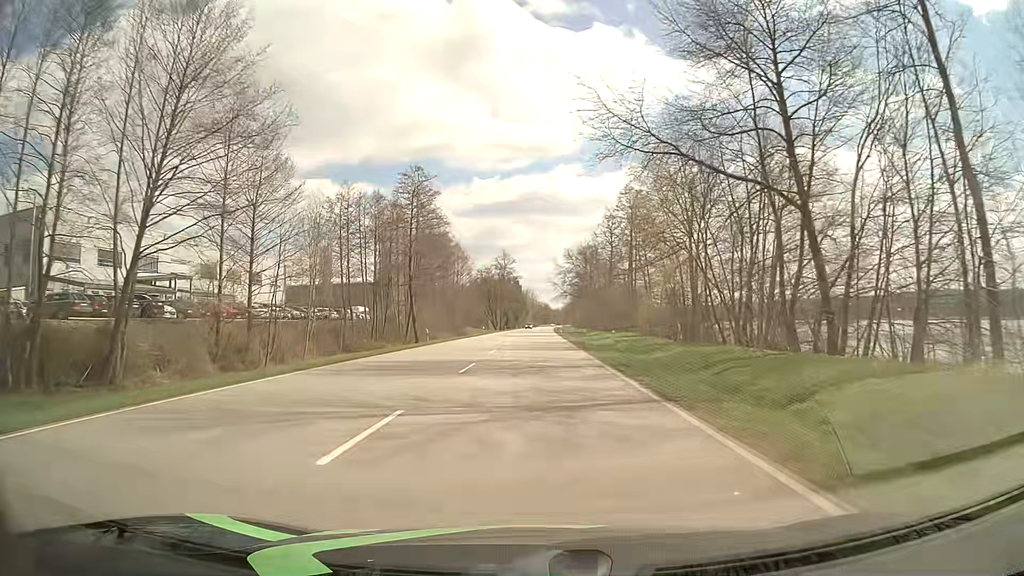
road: primary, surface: asphalt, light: Day
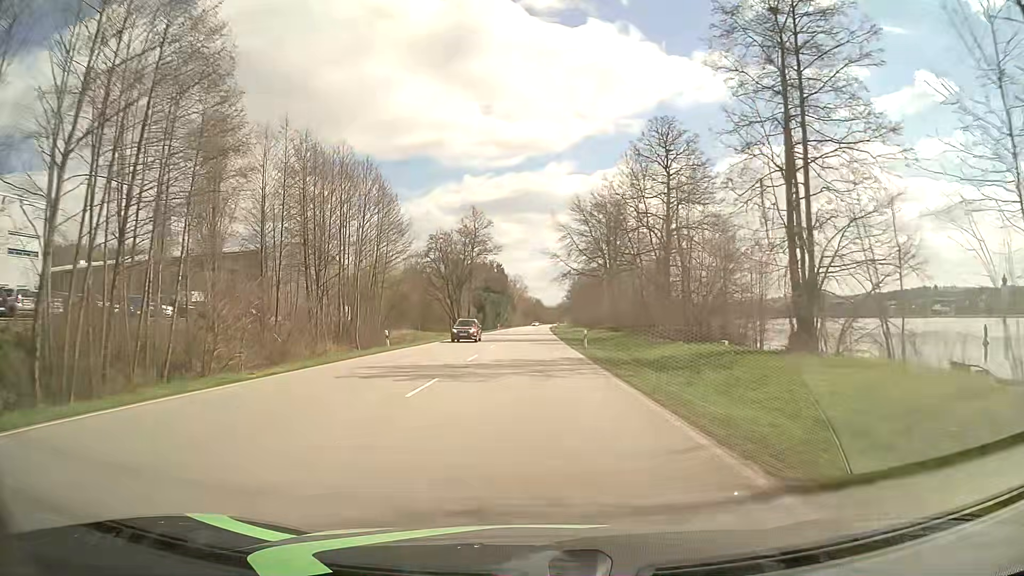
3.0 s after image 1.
(+0.5, +53.7) m; +1°
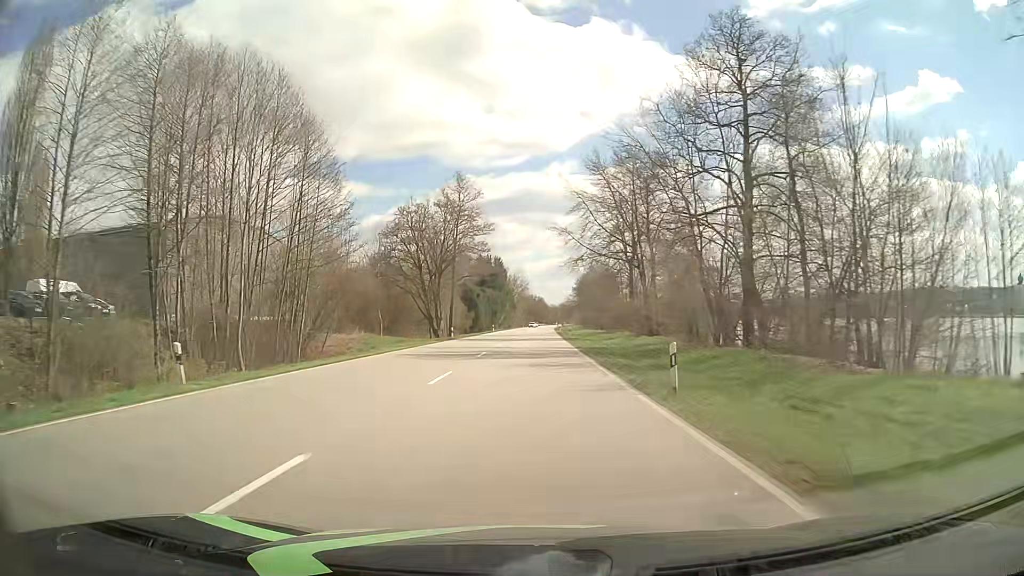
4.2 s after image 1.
(+0.1, +21.5) m; 0°
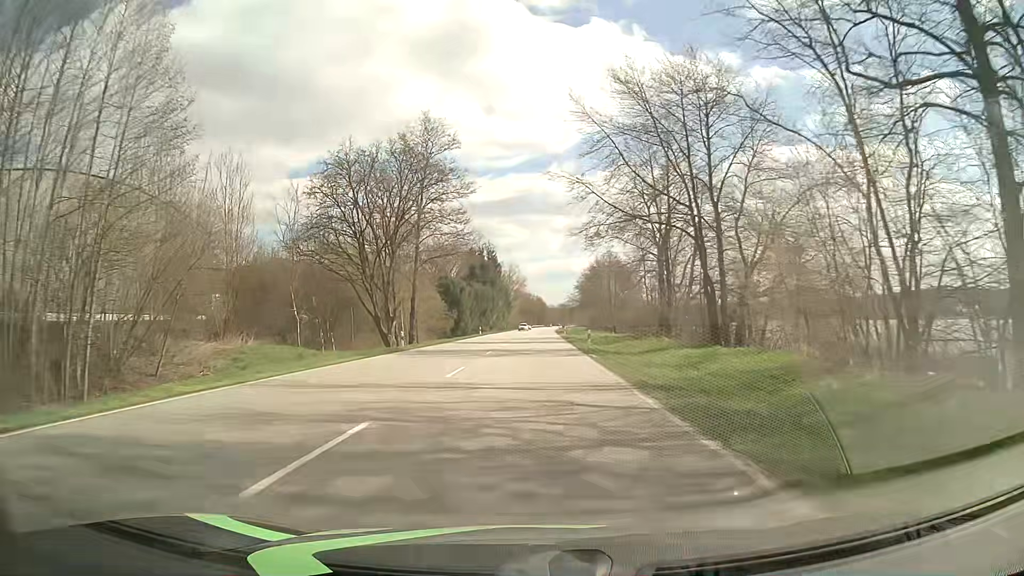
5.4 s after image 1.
(0.0, +21.5) m; 0°
(0, +10) (0, +20) (0, +30) (0, +40) (+1, +50) (+1, +60) (+1, +70) (+1, +80) (+1, +90) (+2, +100) m
